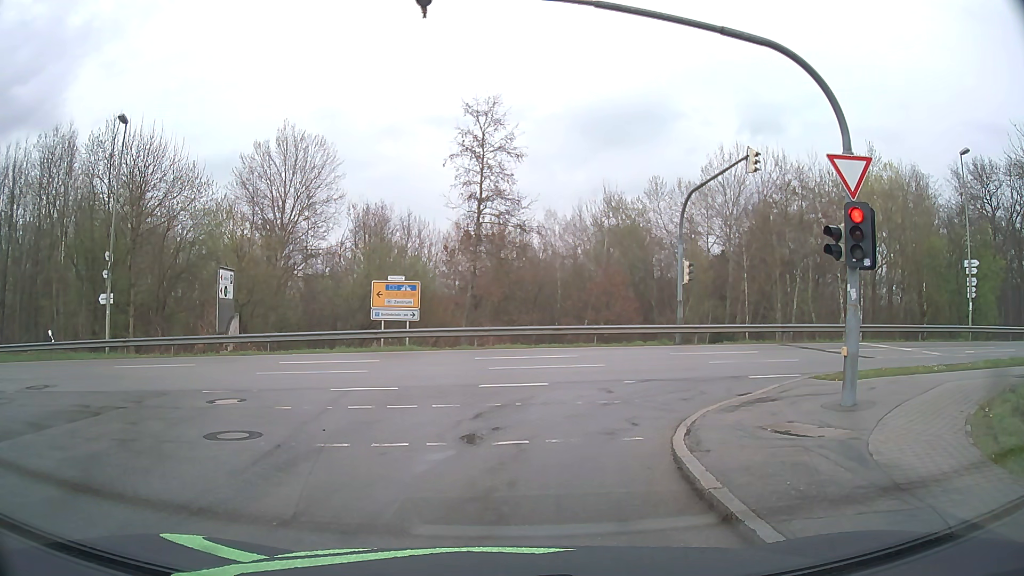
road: residential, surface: asphalt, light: Day
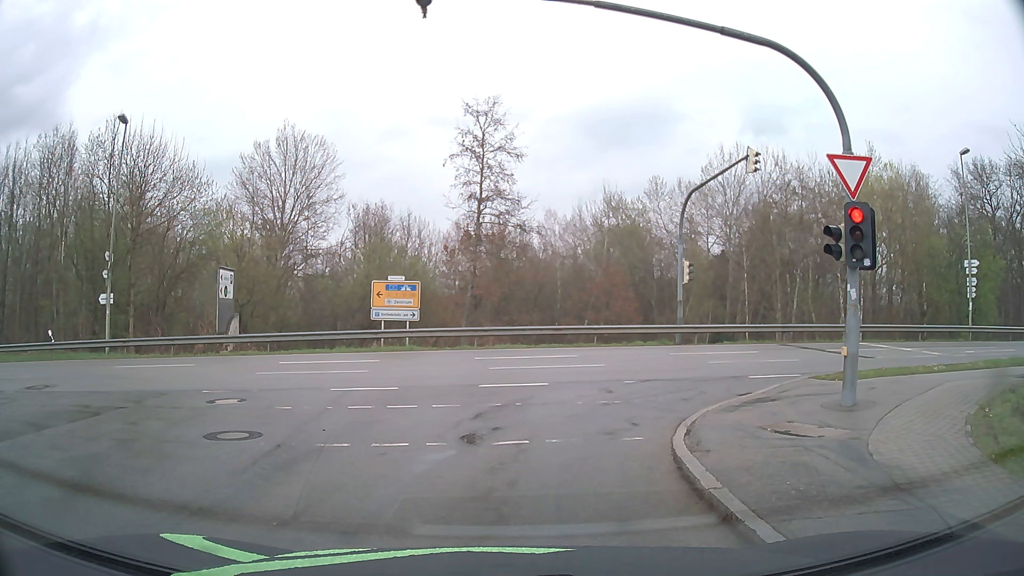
(0.0, 0.0) m; 0°
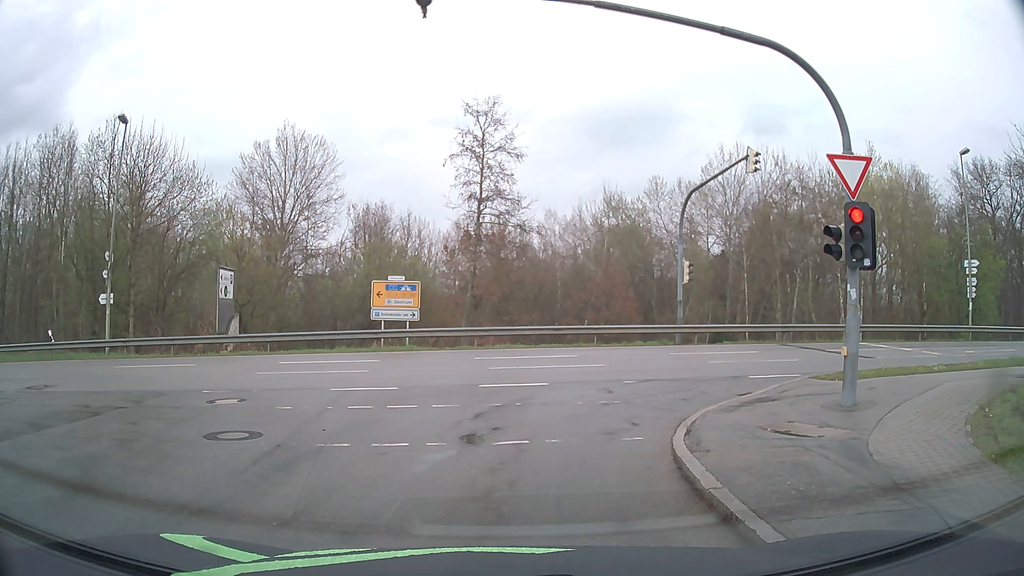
(0.0, 0.0) m; 0°
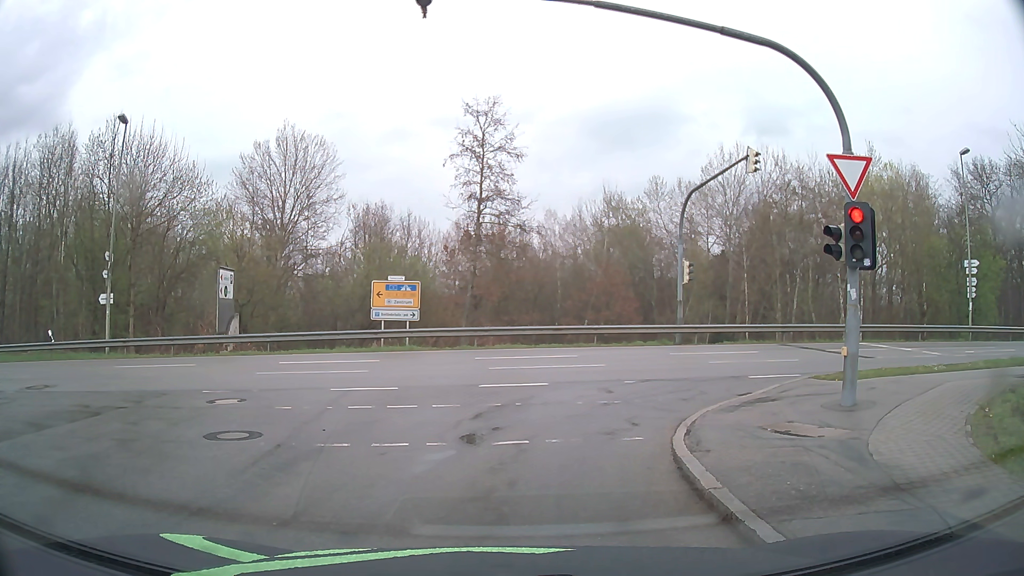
(0.0, 0.0) m; 0°
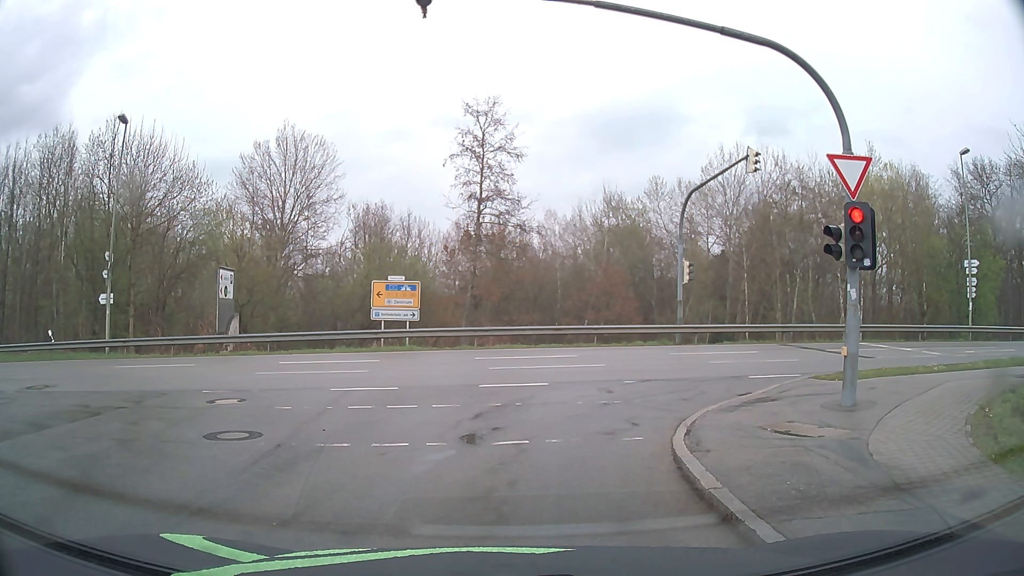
(0.0, 0.0) m; 0°
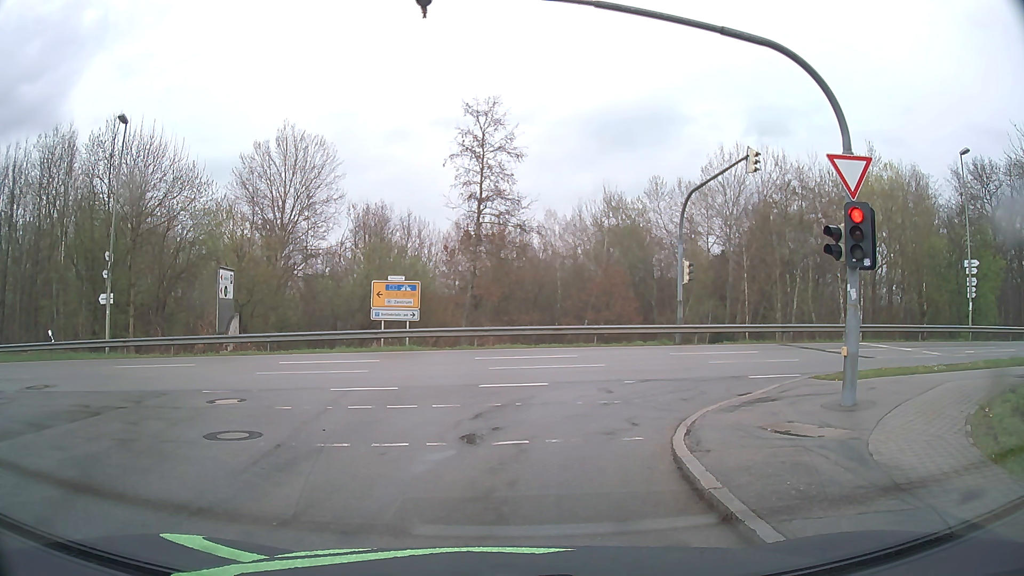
(0.0, 0.0) m; 0°
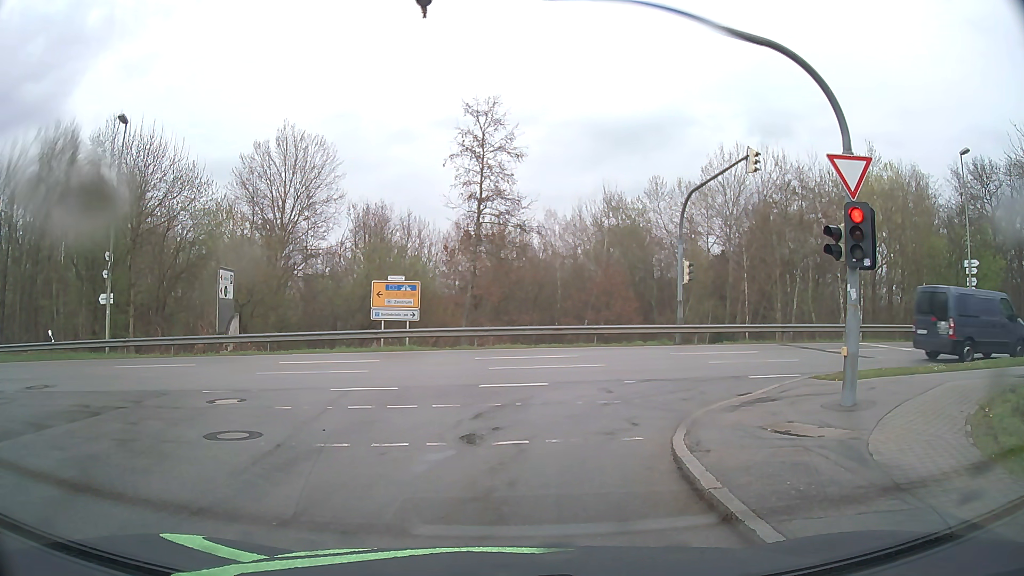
(0.0, 0.0) m; 0°
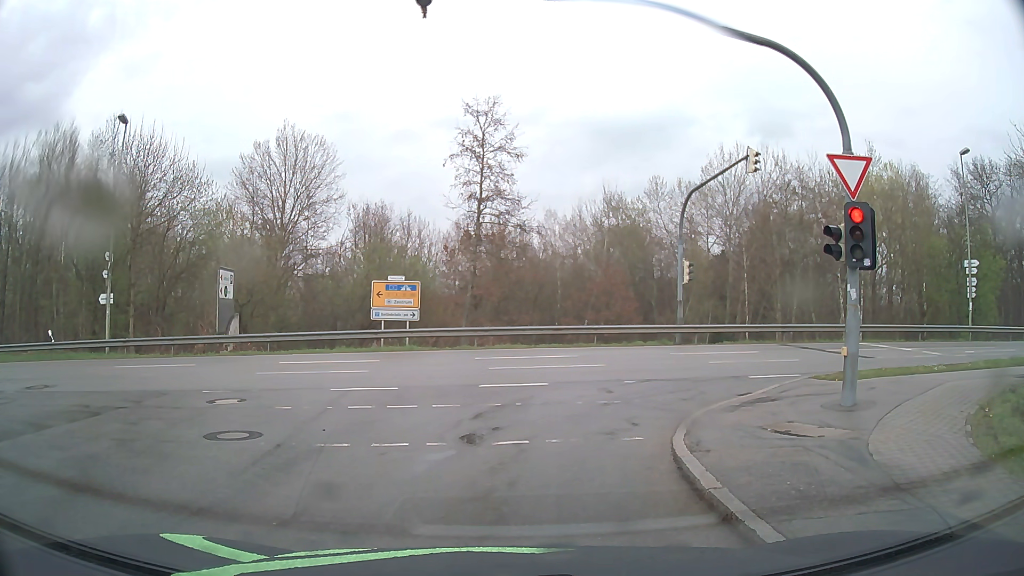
(0.0, 0.0) m; 0°
(0, +10) (+5, +18) (+15, +21) (+25, +22) (+35, +22) (+45, +23) (+55, +24) (+65, +25) (+75, +26) (+85, +27) m
